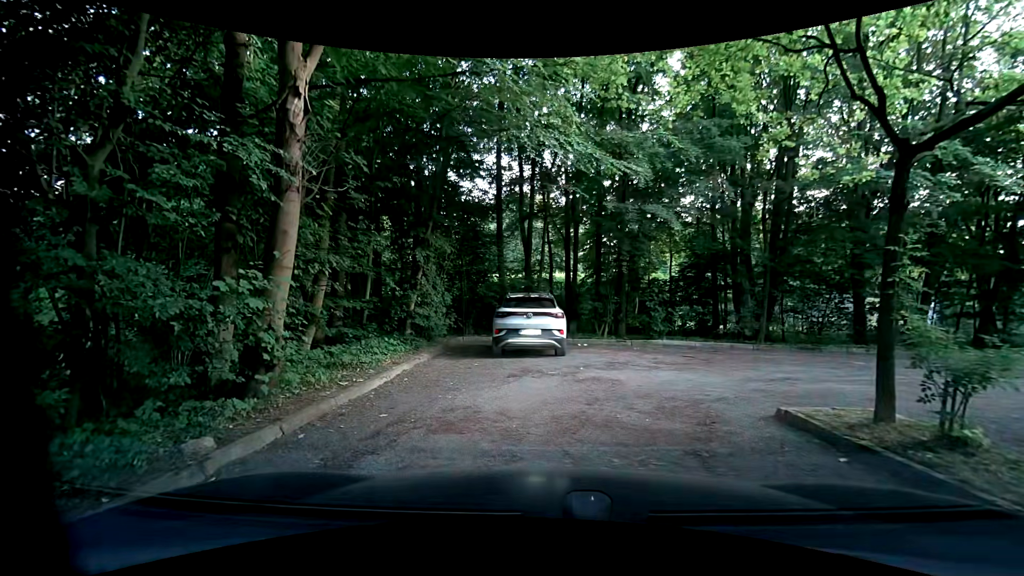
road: residential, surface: asphalt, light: Day
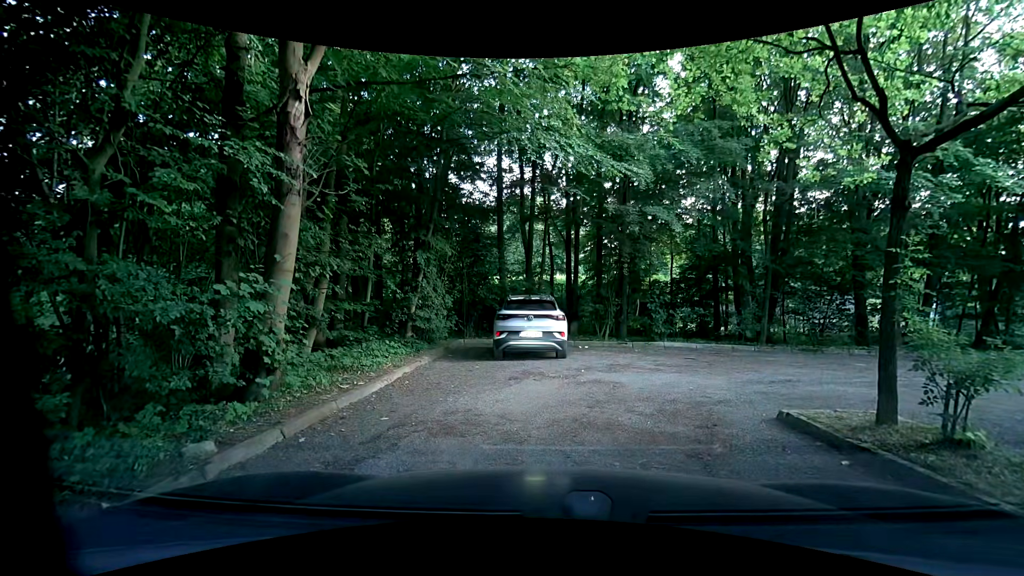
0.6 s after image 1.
(0.0, +0.1) m; 0°
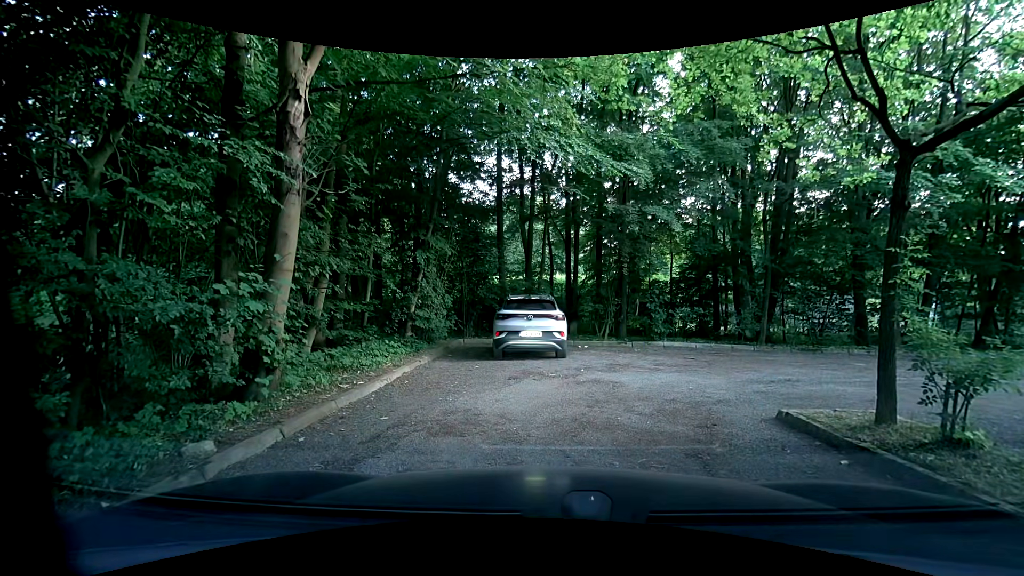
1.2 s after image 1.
(0.0, 0.0) m; 0°
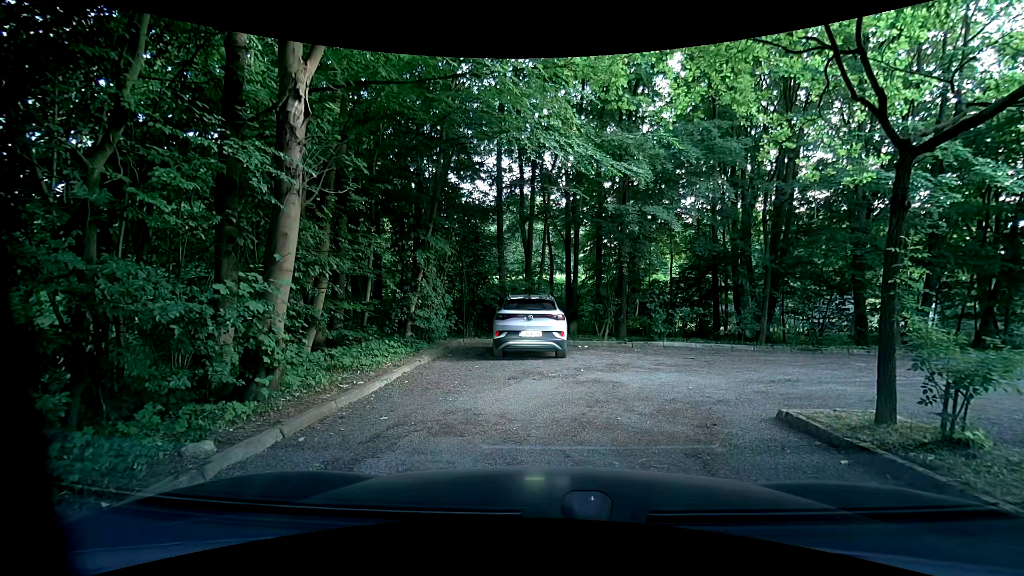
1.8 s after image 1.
(0.0, 0.0) m; 0°
